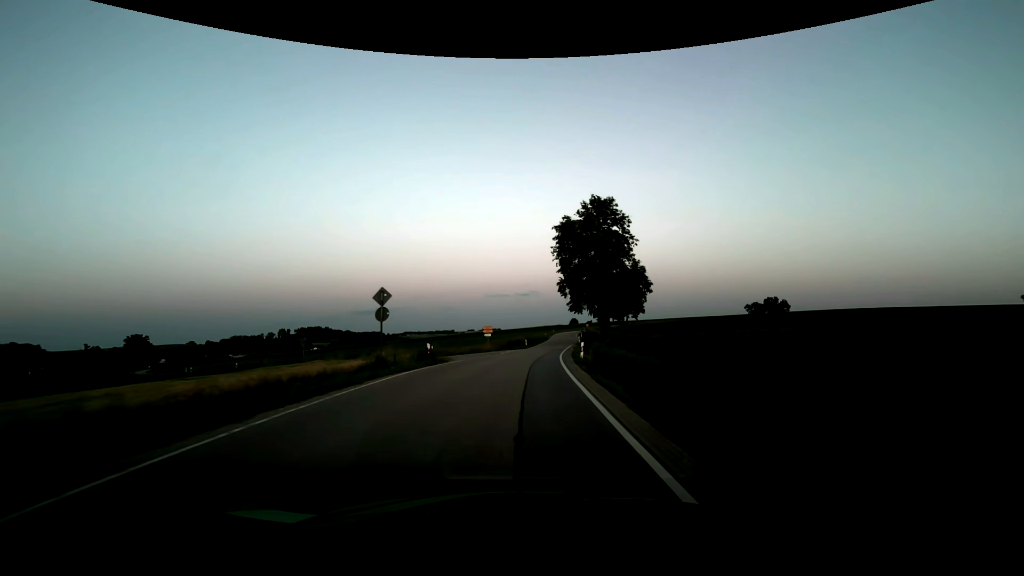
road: secondary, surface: asphalt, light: Dusk
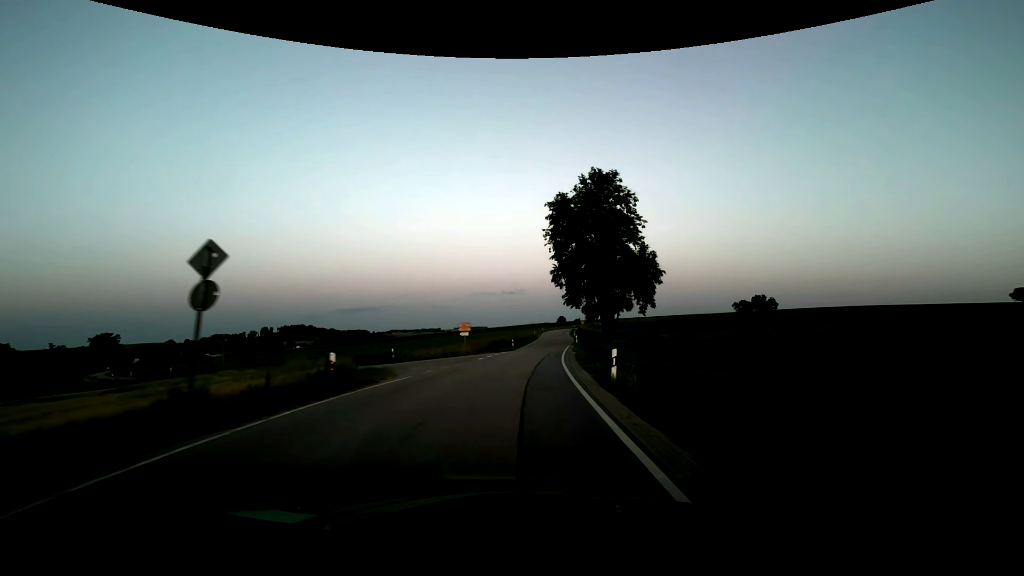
(+0.1, +10.7) m; +1°
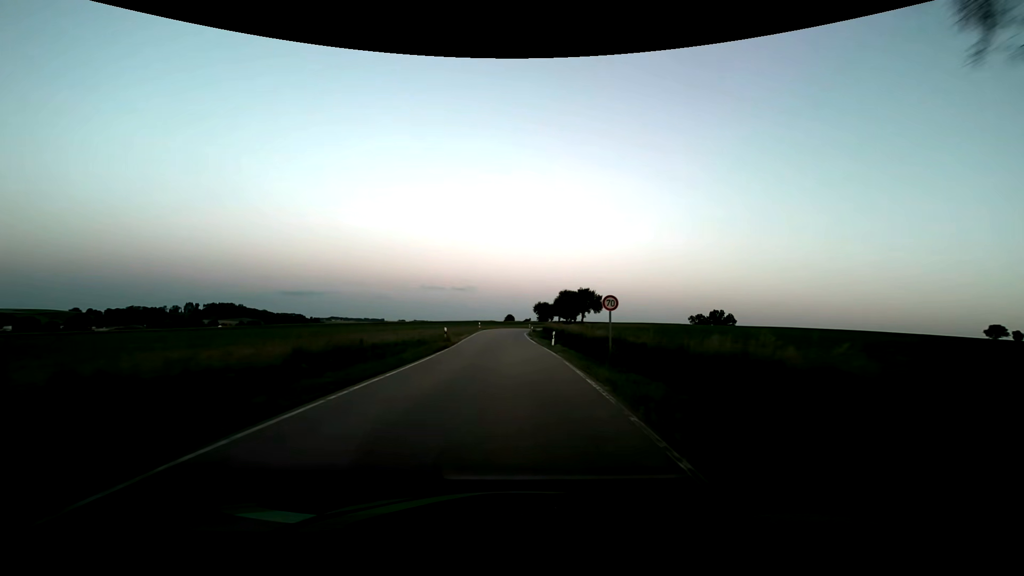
(+4.0, +53.6) m; +7°
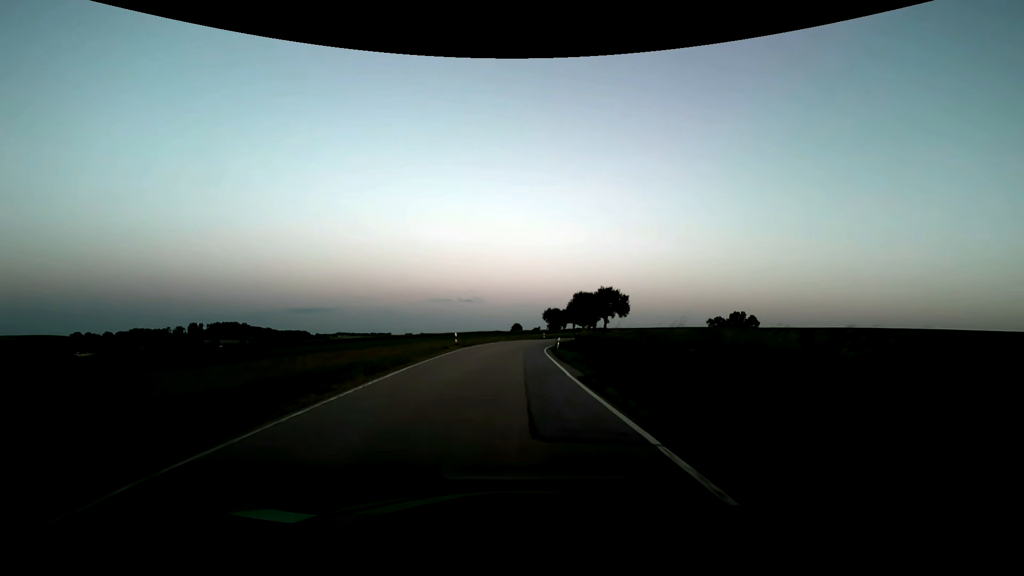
(-0.4, +32.2) m; -1°
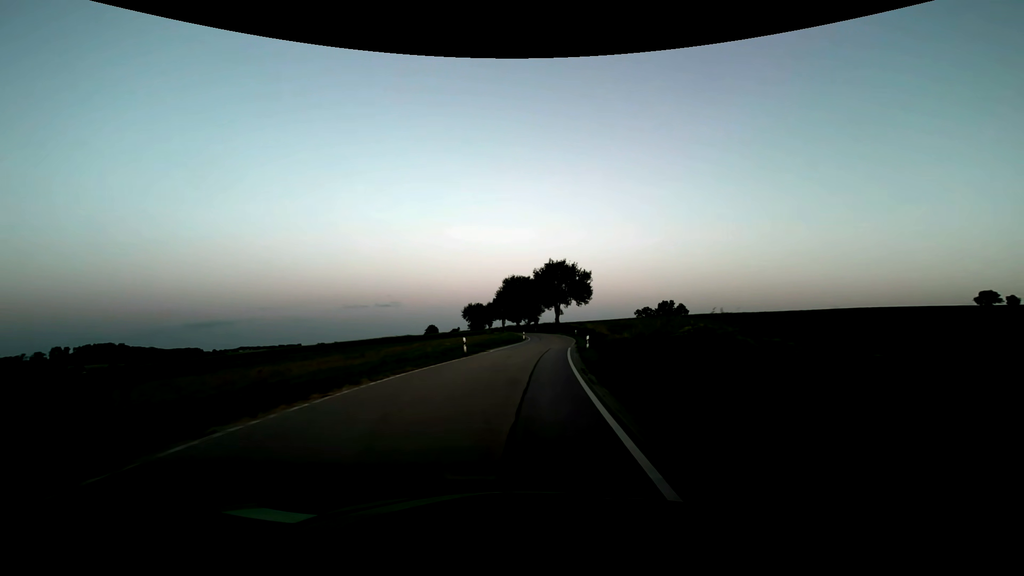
(+2.2, +53.2) m; +8°
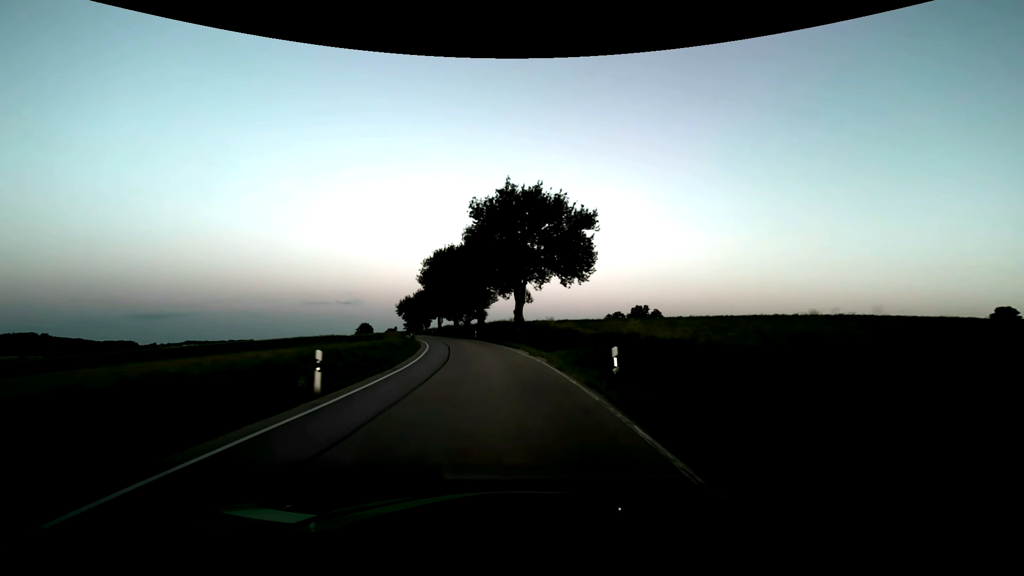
(+4.6, +53.2) m; +5°
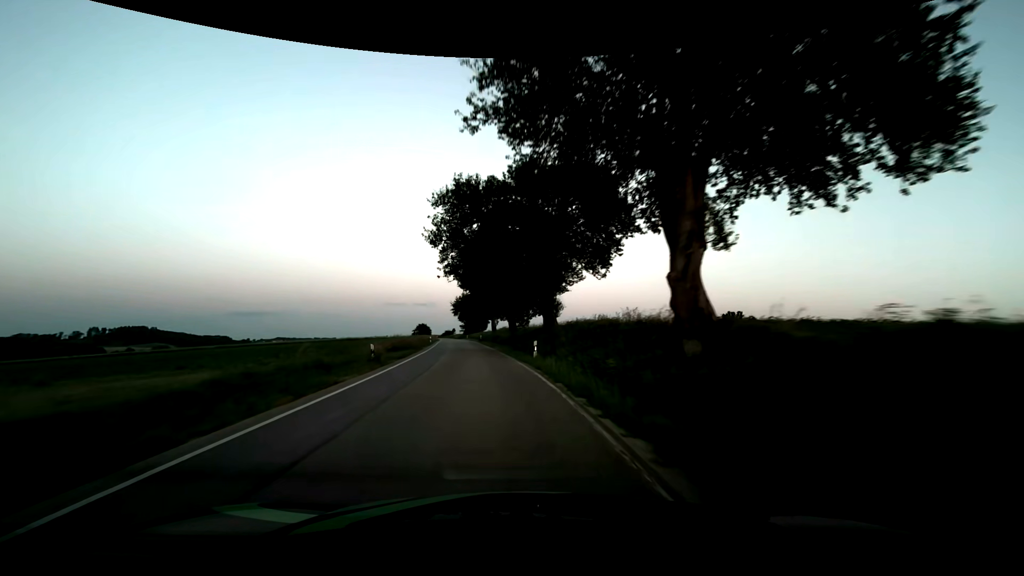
(-1.9, +32.0) m; -8°
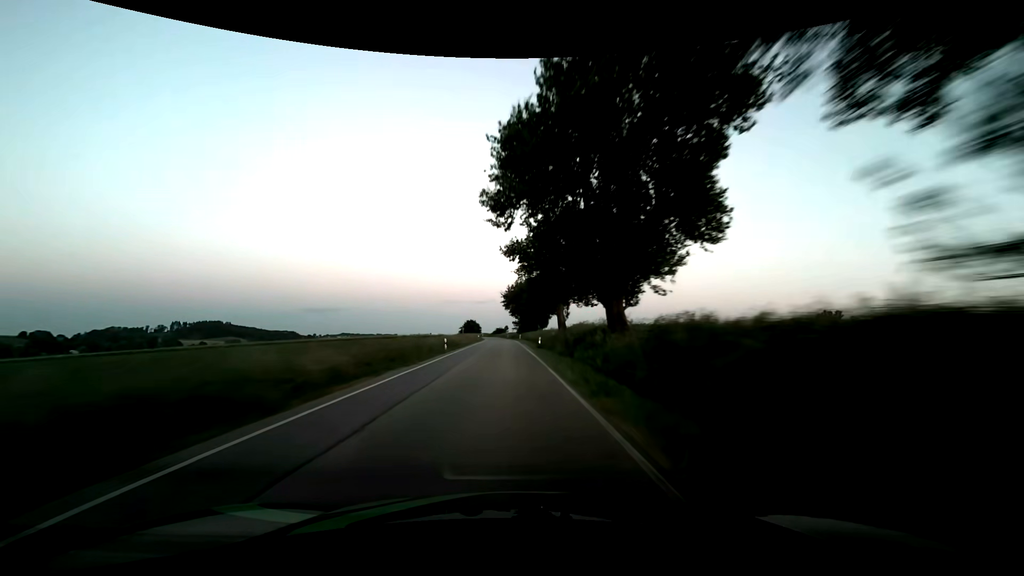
(-2.5, +32.0) m; -7°
(0, +10) (0, +20) (0, +30) (-1, +40) (-1, +50) (-1, +60) (-1, +70) (-2, +80) (-2, +90) (-2, +100) m
